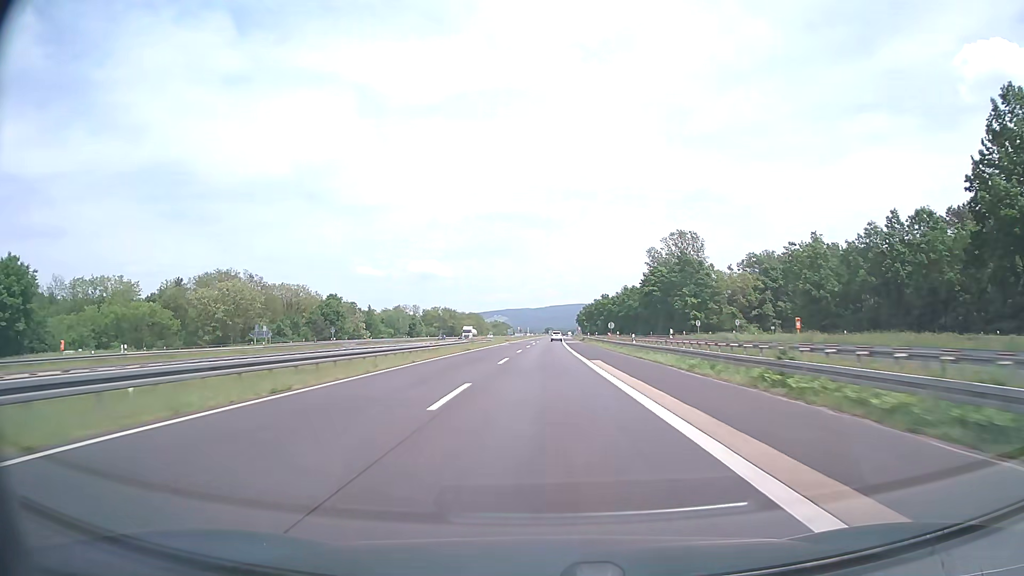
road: motorway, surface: asphalt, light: Day
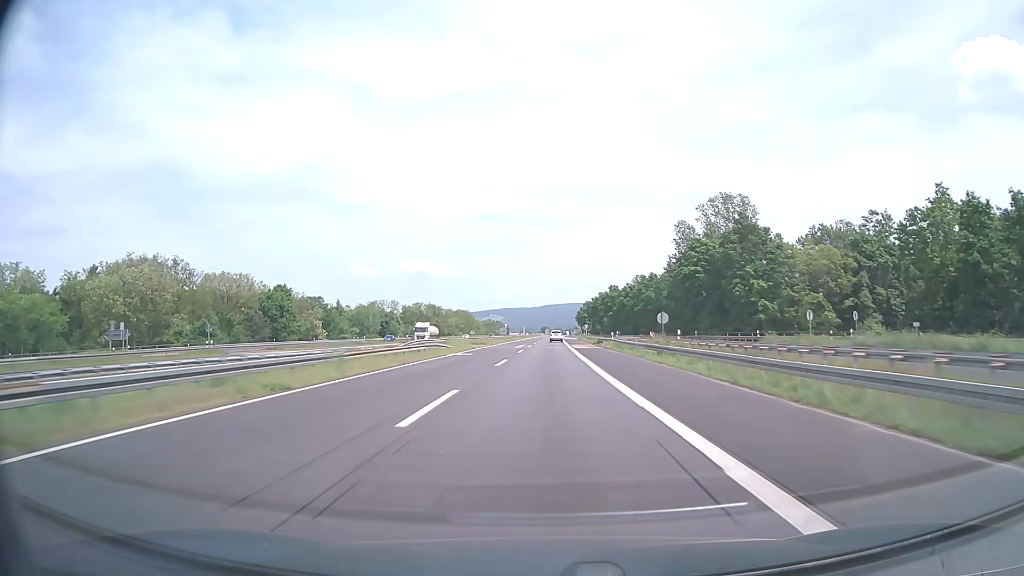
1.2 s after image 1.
(+0.1, +37.8) m; 0°
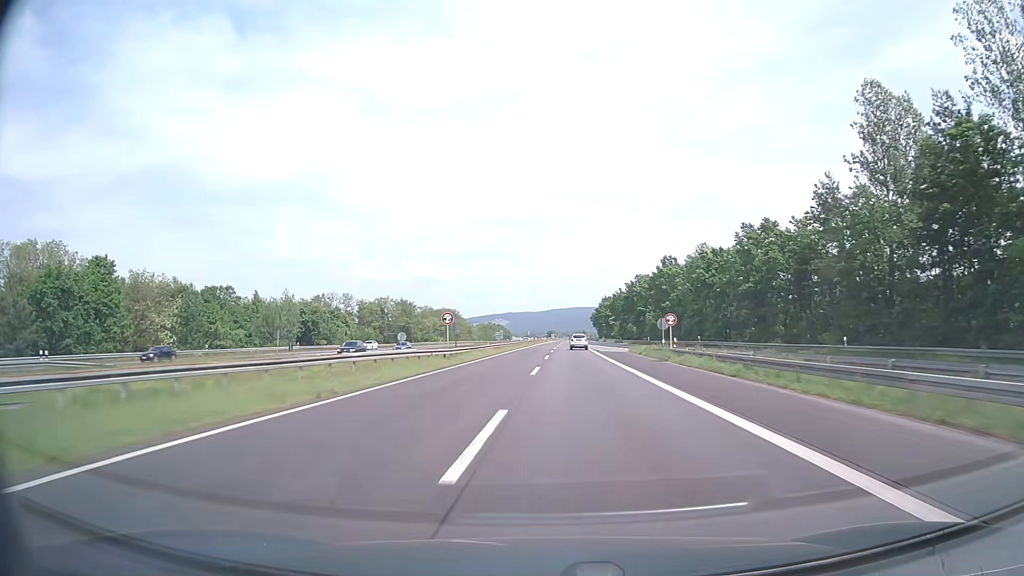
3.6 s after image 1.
(-0.3, +74.7) m; -1°
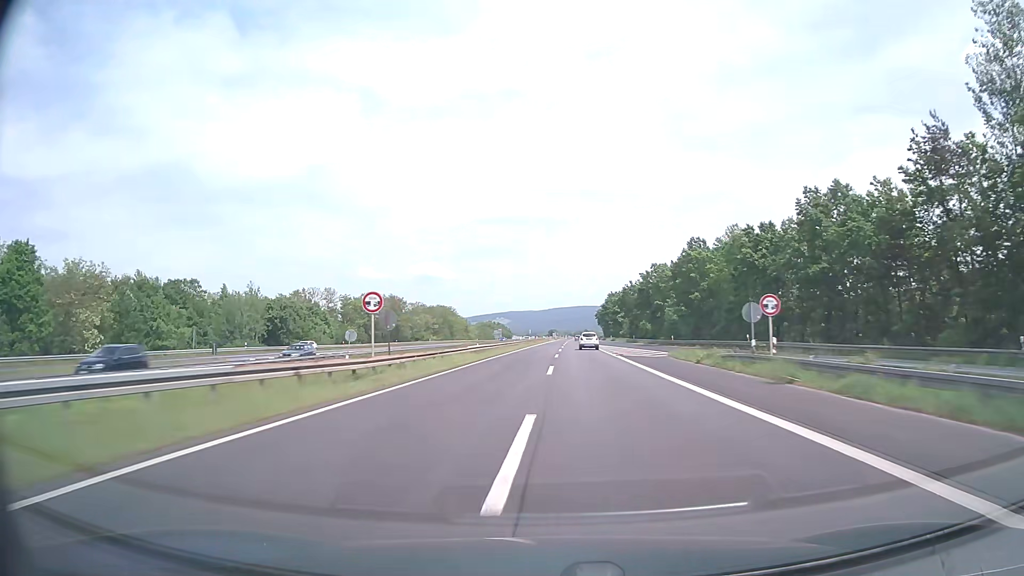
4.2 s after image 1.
(0.0, +18.8) m; 0°
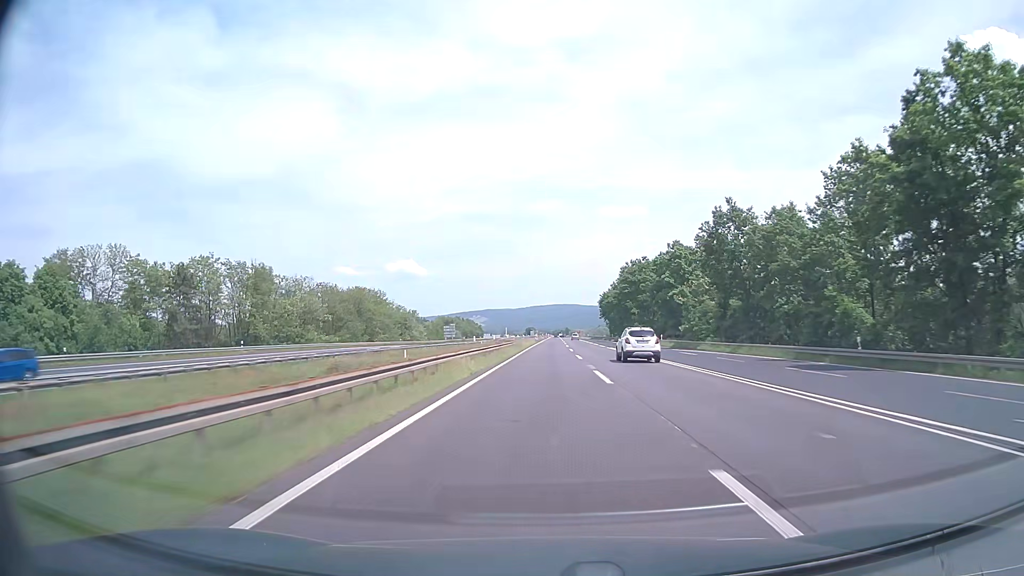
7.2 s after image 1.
(+0.8, +94.3) m; +2°
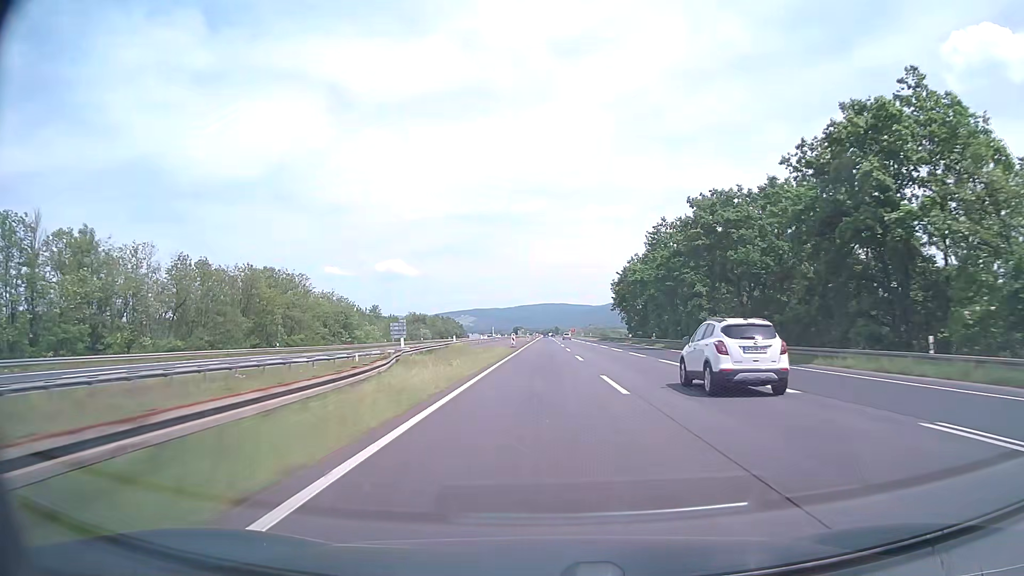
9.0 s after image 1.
(+0.6, +56.9) m; +1°
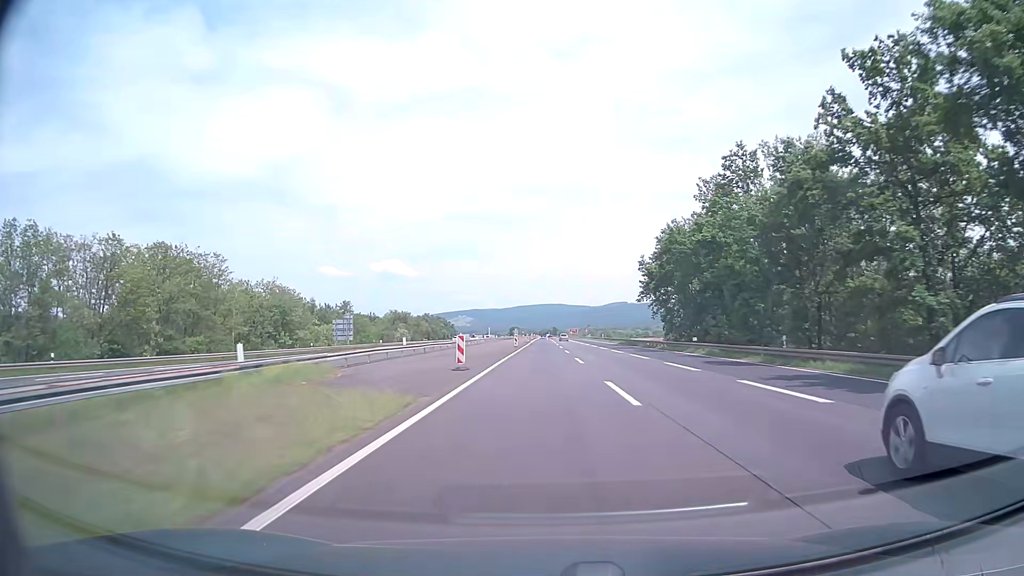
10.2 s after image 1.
(+0.1, +38.0) m; 0°
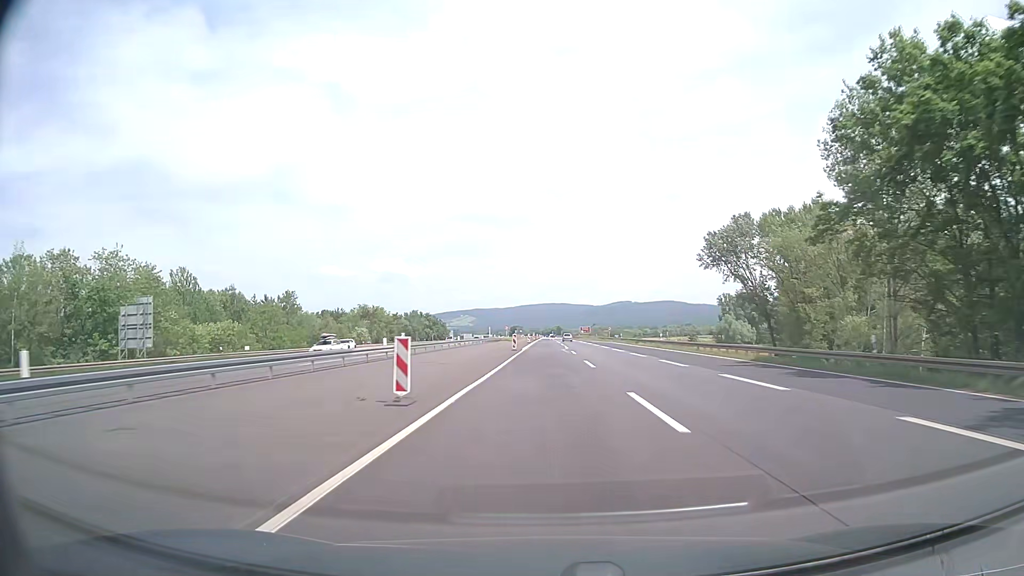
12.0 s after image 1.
(-0.2, +57.1) m; 0°
(0, +10) (0, +20) (0, +30) (0, +40) (0, +50) (0, +60) (0, +70) (0, +80) (0, +90) (0, +100) m
